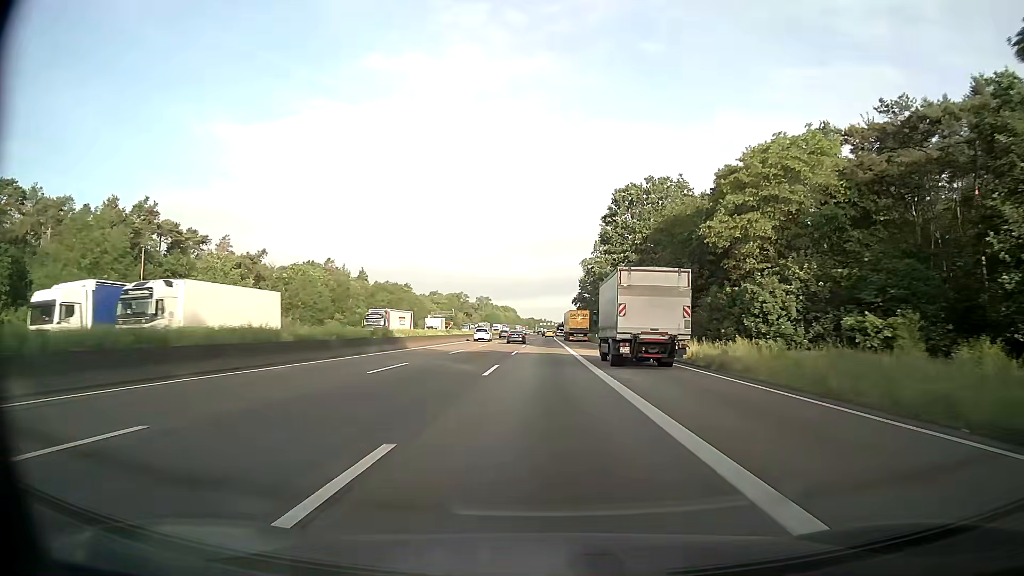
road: motorway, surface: asphalt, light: Day
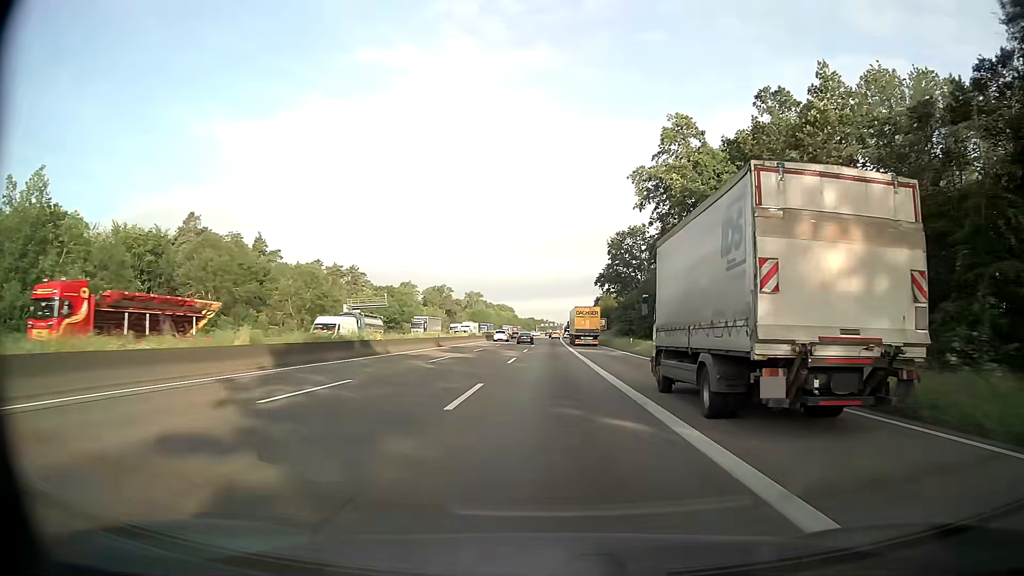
(0.0, +80.5) m; 0°
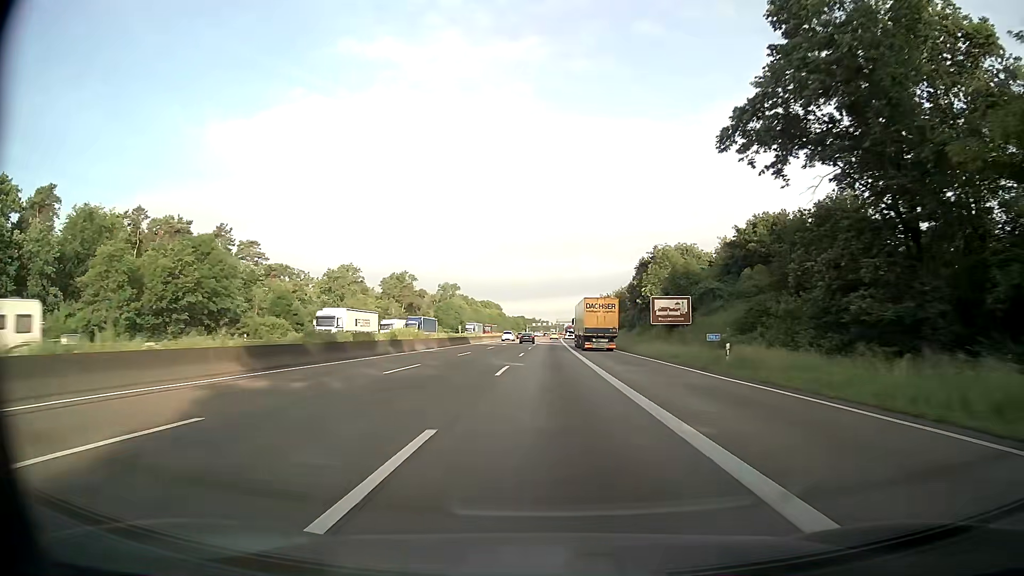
(+0.1, +80.6) m; 0°
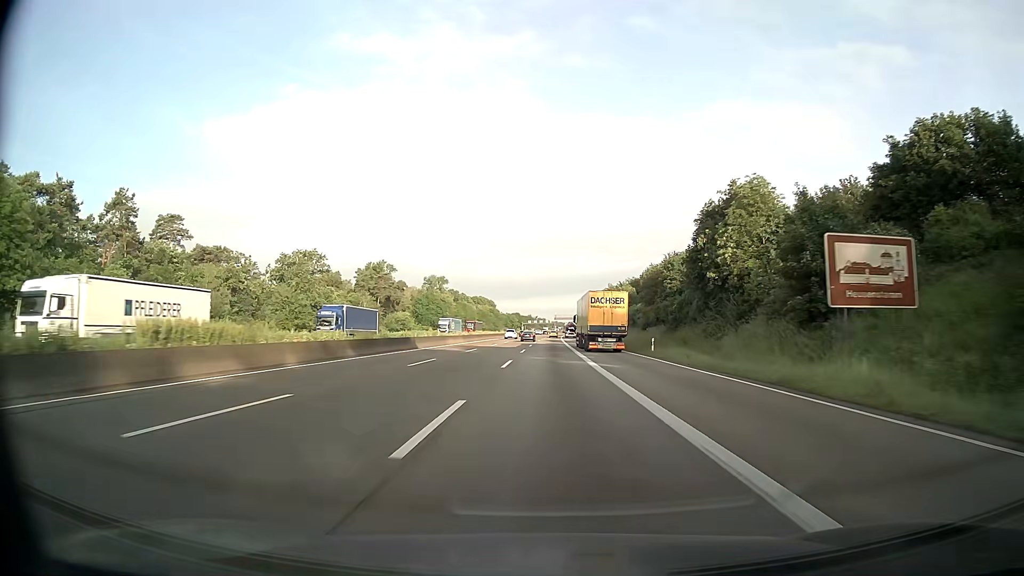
(+0.1, +32.2) m; 0°
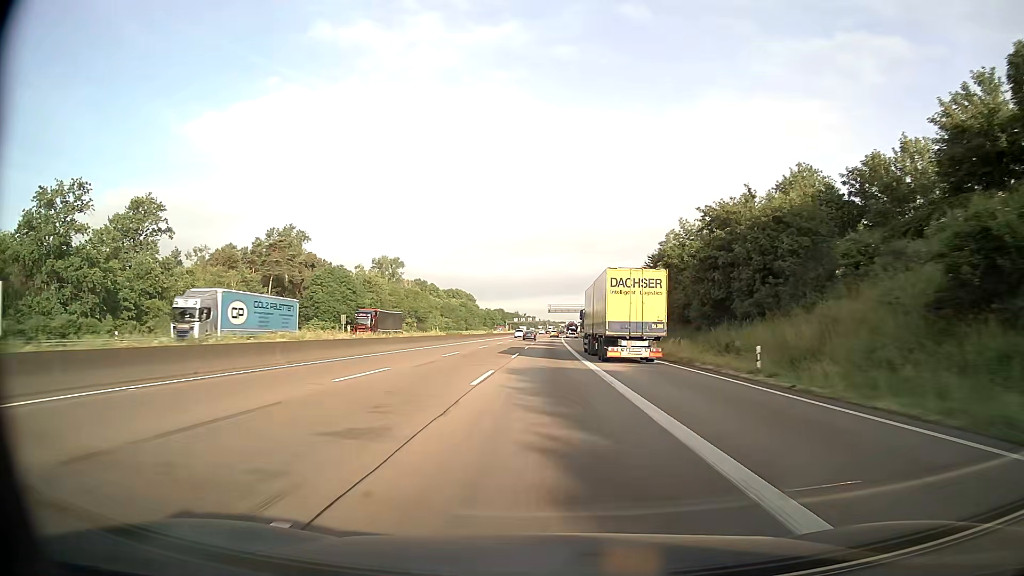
(+0.7, +80.7) m; +1°
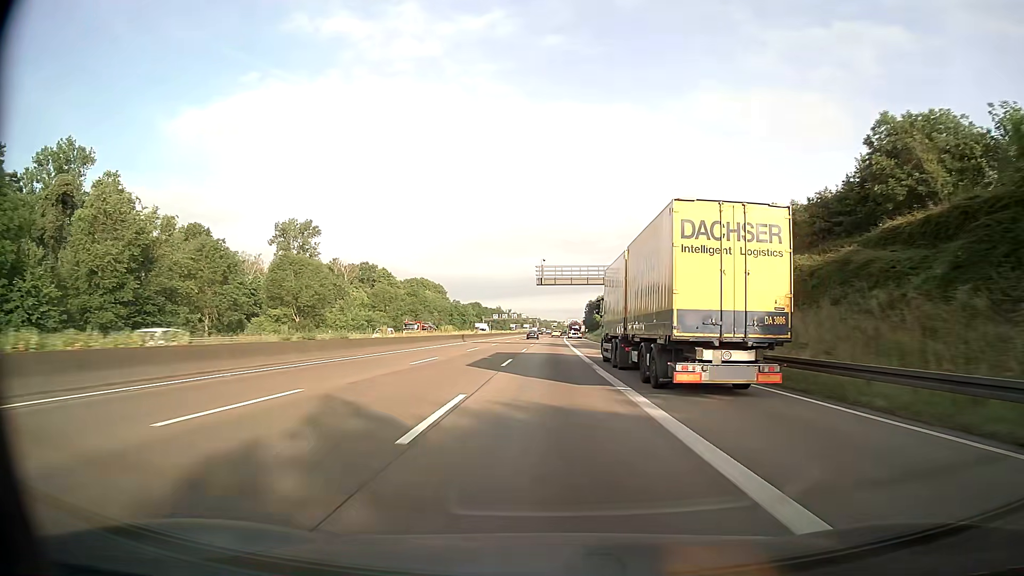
(+0.5, +80.6) m; +1°
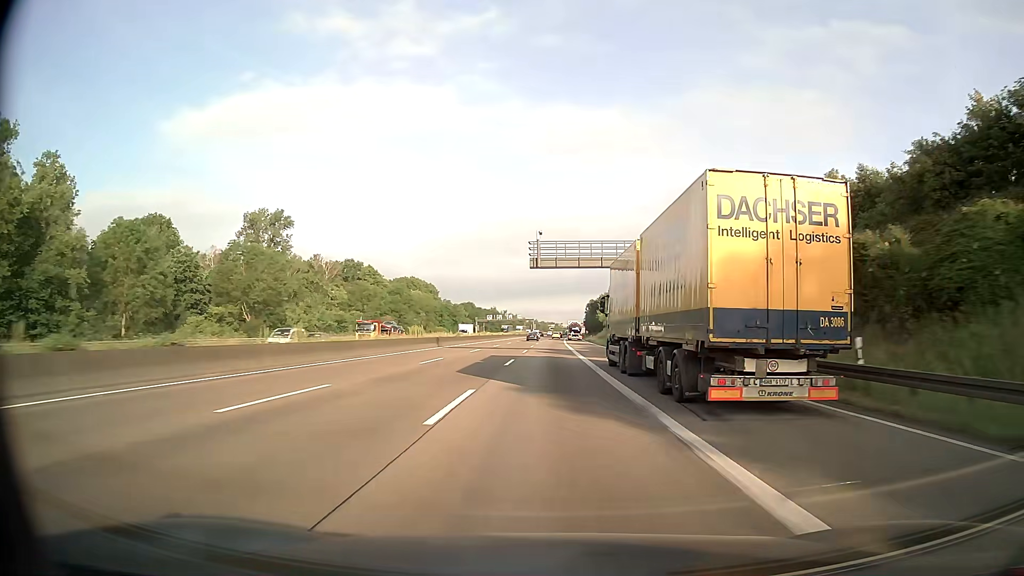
(0.0, +16.1) m; 0°
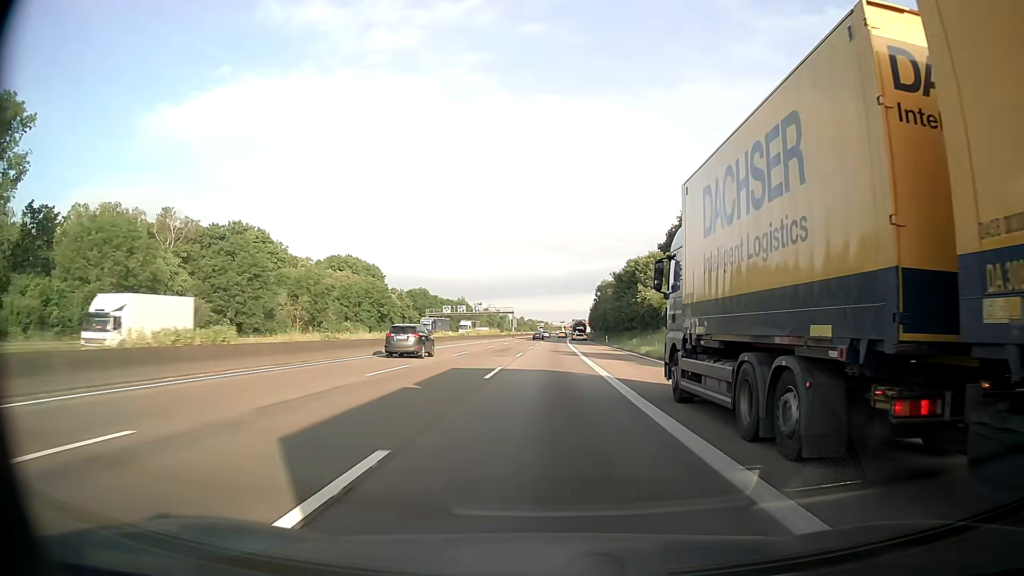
(+0.8, +80.6) m; +1°
(0, +10) (0, +20) (0, +30) (0, +40) (0, +50) (0, +60) (+1, +70) (+1, +80) (+1, +90) (+1, +100) m
